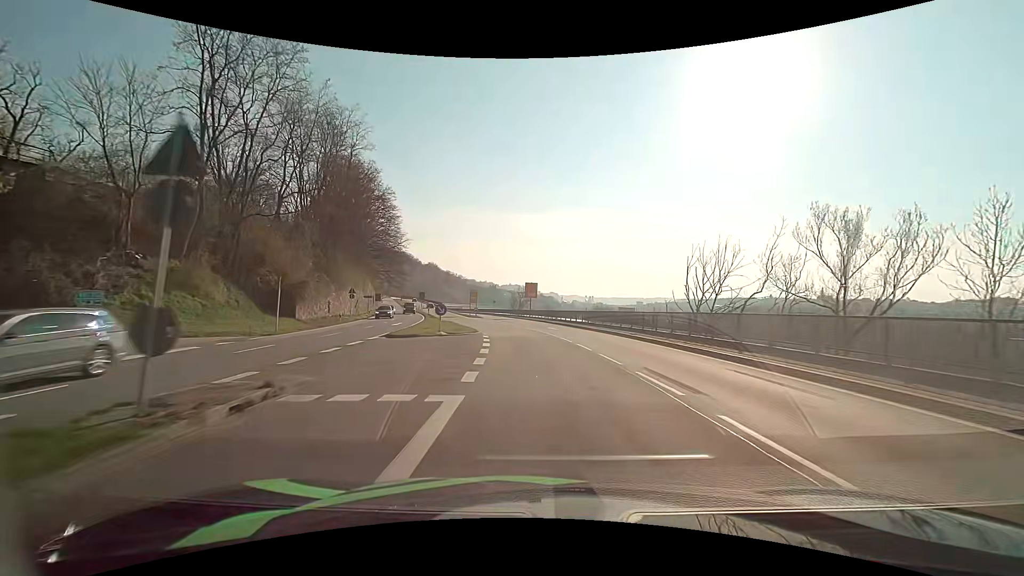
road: primary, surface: asphalt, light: Day
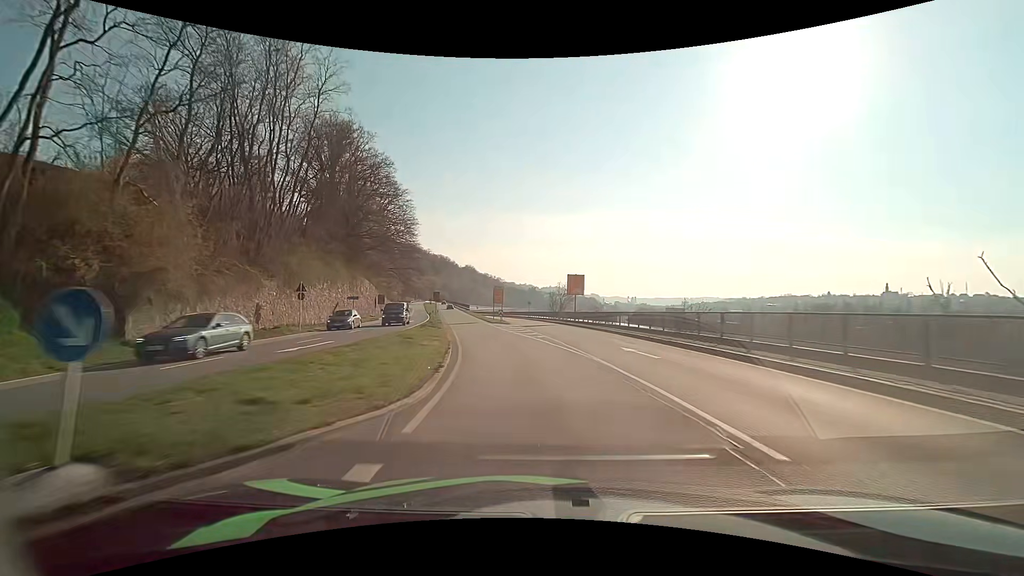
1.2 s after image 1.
(-0.9, +21.4) m; -5°
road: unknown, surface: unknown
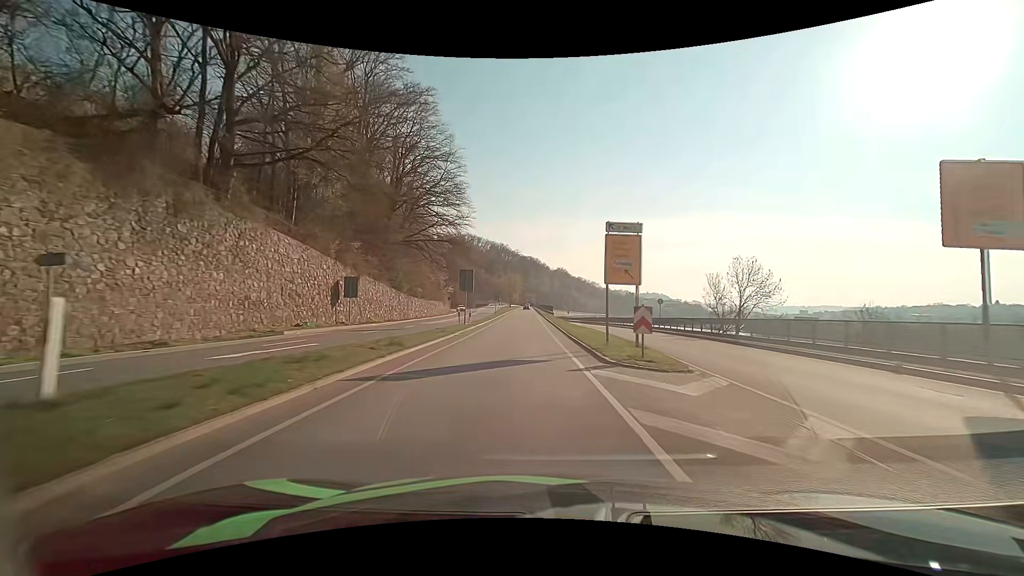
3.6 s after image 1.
(-4.3, +44.0) m; -10°
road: primary_link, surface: asphalt
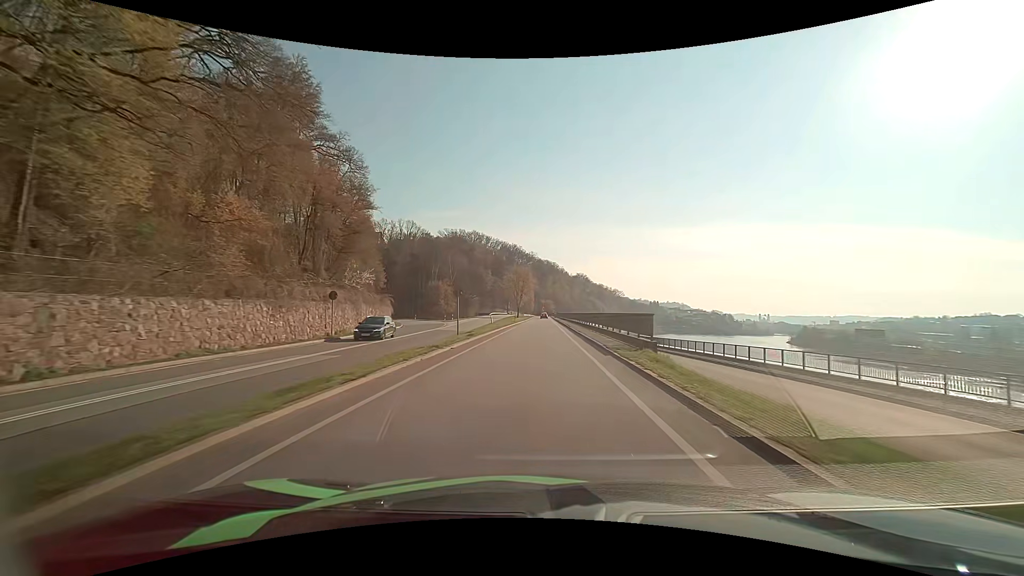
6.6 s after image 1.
(-1.6, +57.0) m; -2°
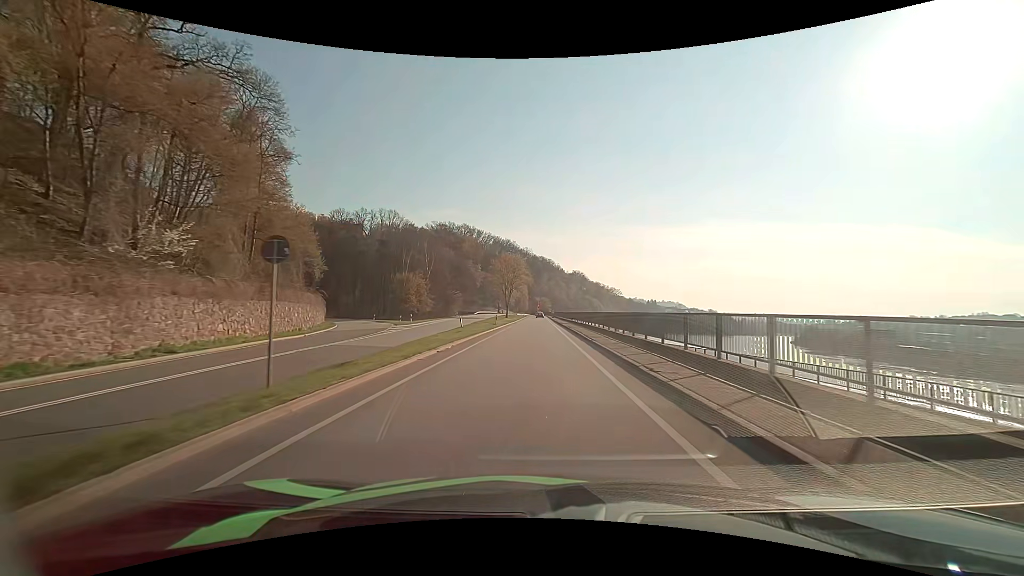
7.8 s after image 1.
(+0.2, +22.2) m; +1°
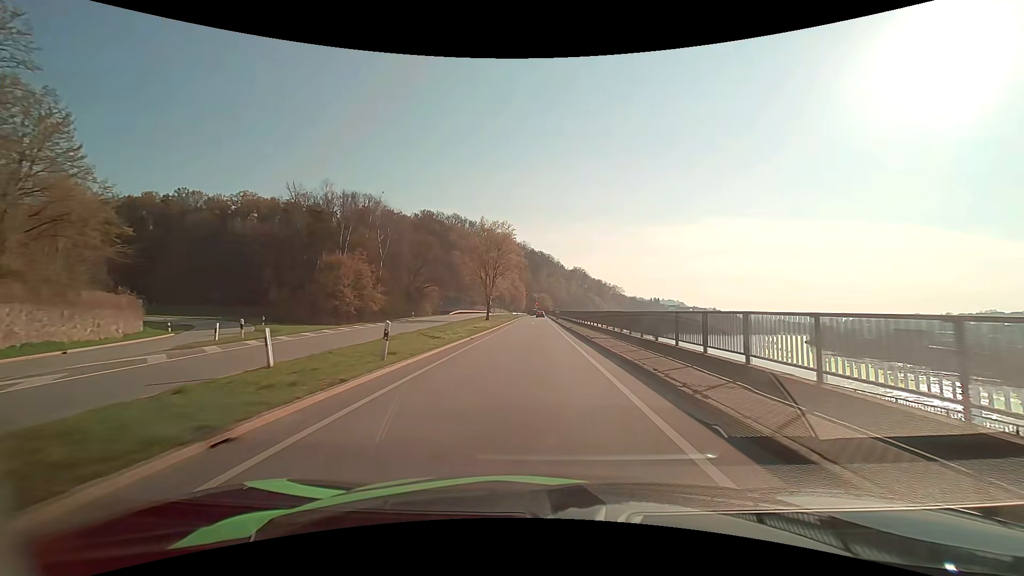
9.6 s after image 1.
(+0.1, +31.2) m; 0°
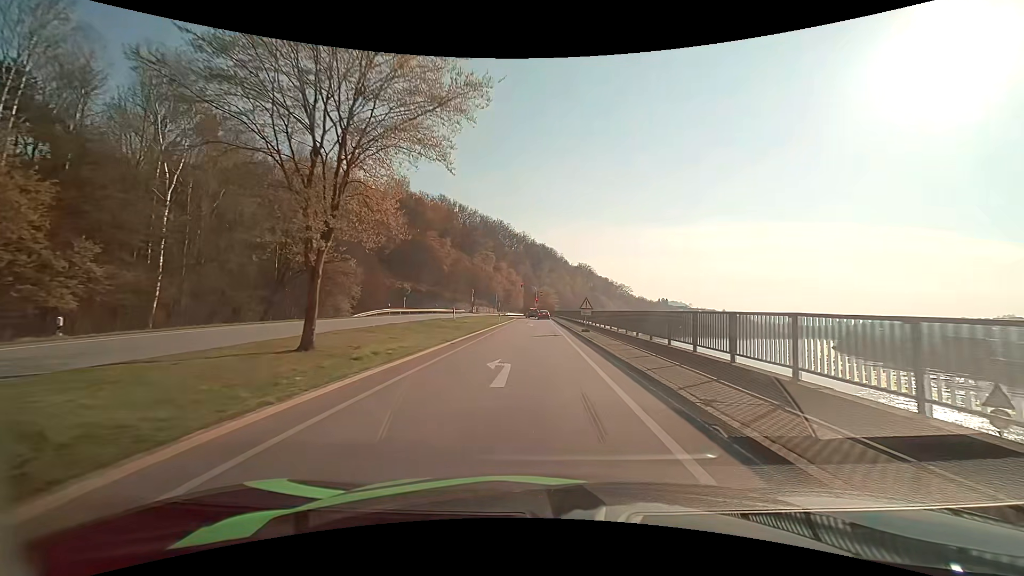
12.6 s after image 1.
(+0.2, +44.6) m; 0°
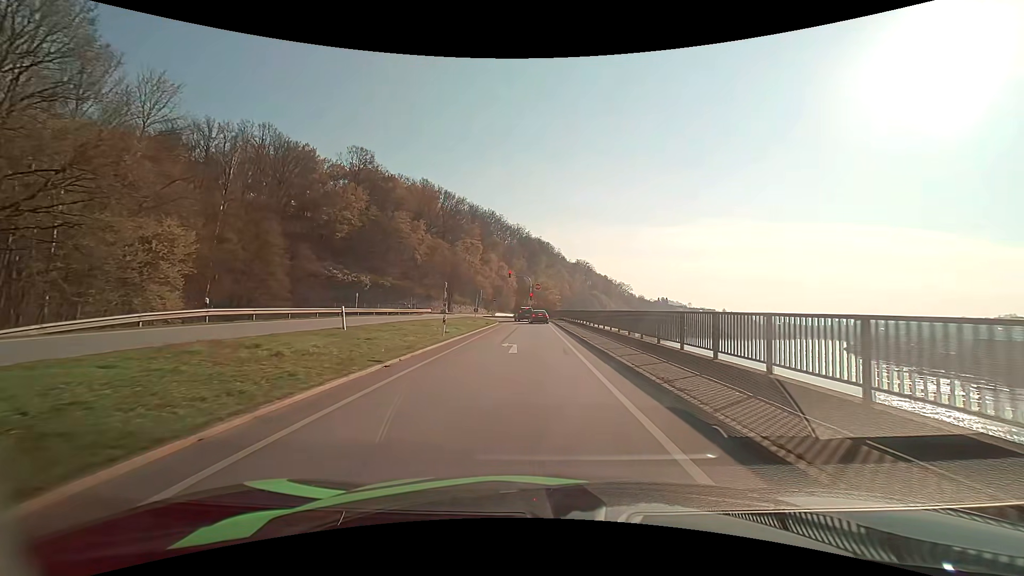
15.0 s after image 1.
(+0.1, +27.9) m; +1°
(0, +10) (0, +20) (0, +30) (0, +40) (0, +50) (-2, +60) (-5, +69) (-11, +77) (-20, +82) (-30, +84) m
